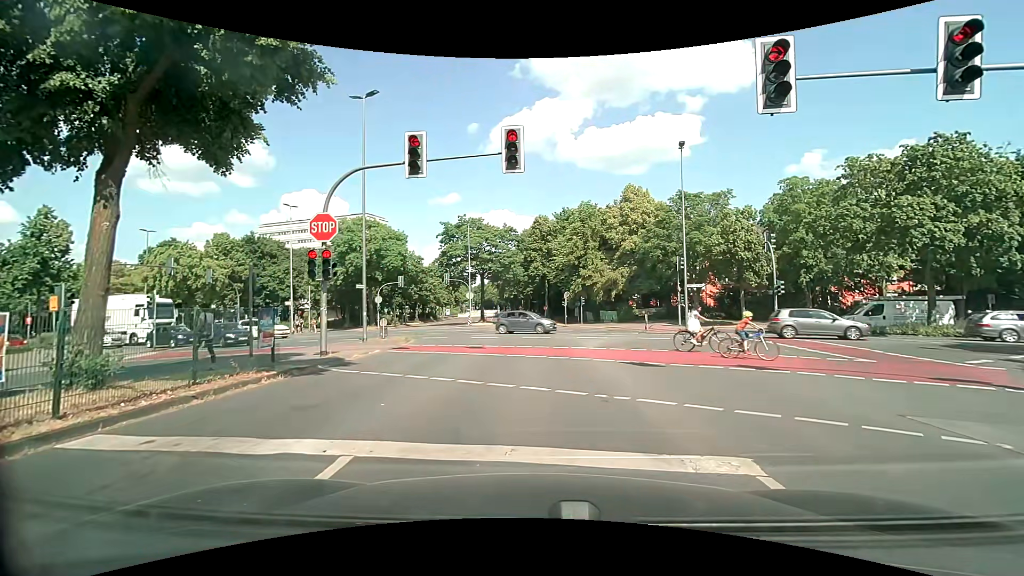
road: secondary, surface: asphalt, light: Day
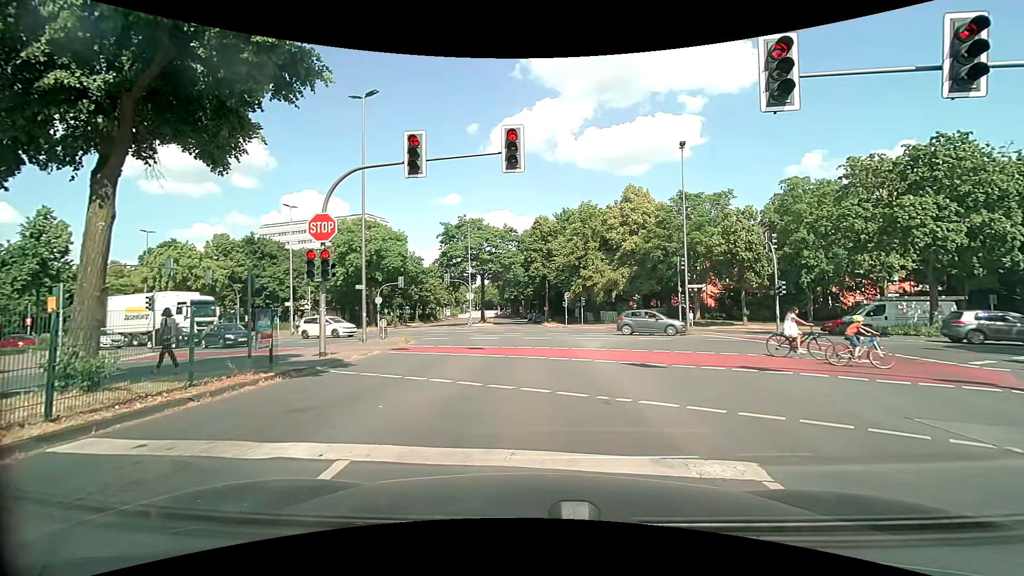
(0.0, +0.1) m; 0°
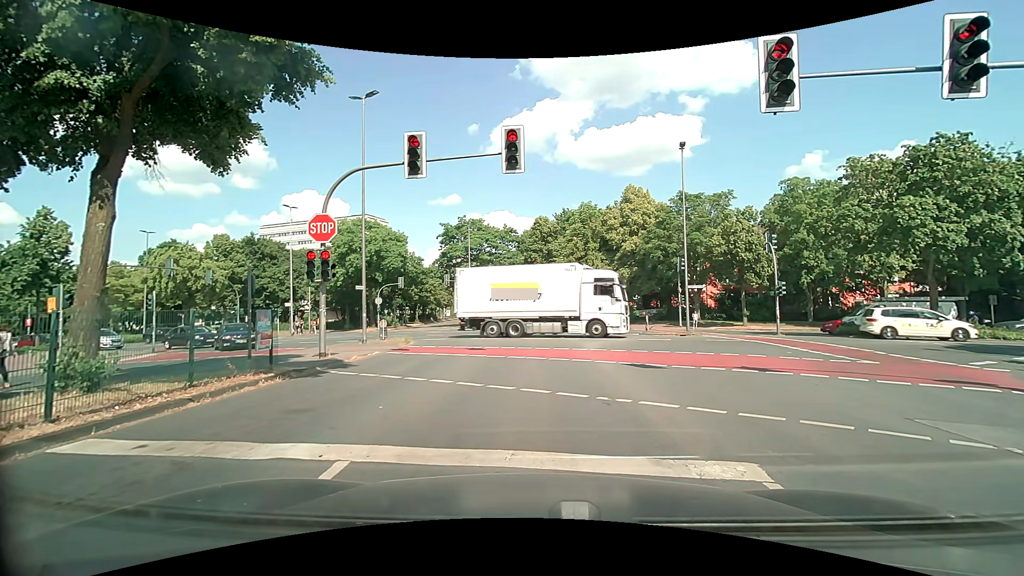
(0.0, +0.1) m; 0°
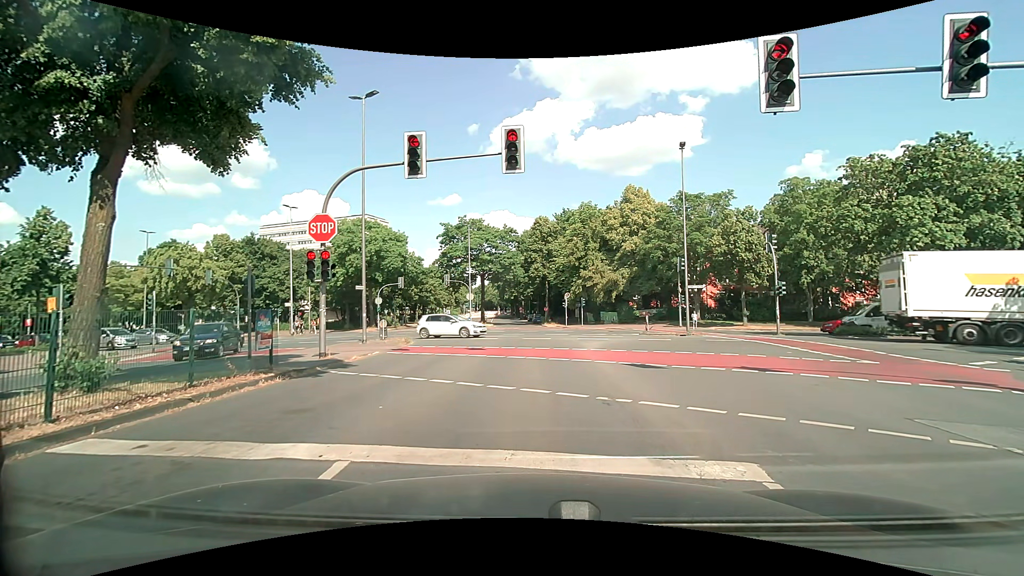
(0.0, 0.0) m; 0°
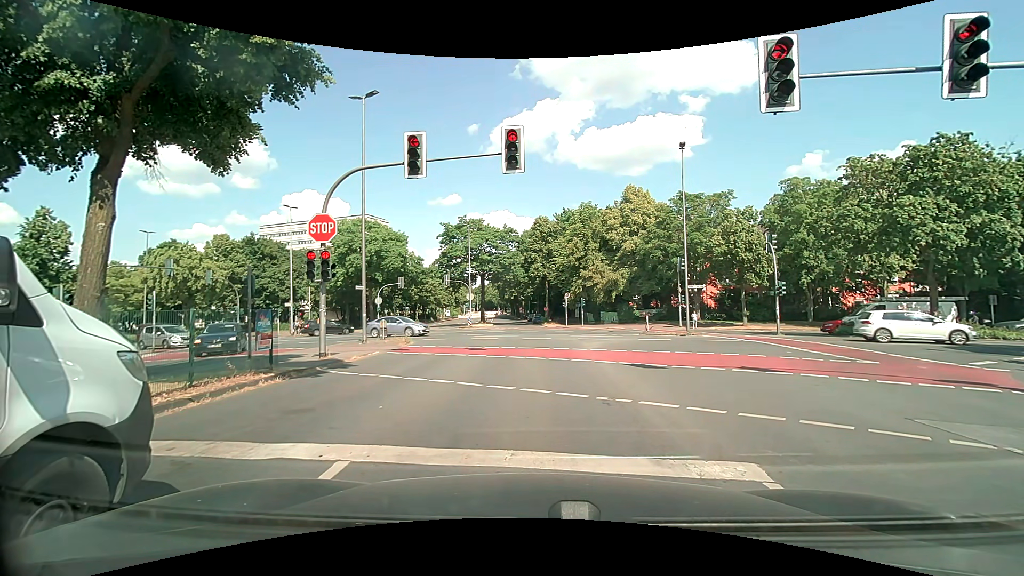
(0.0, 0.0) m; 0°
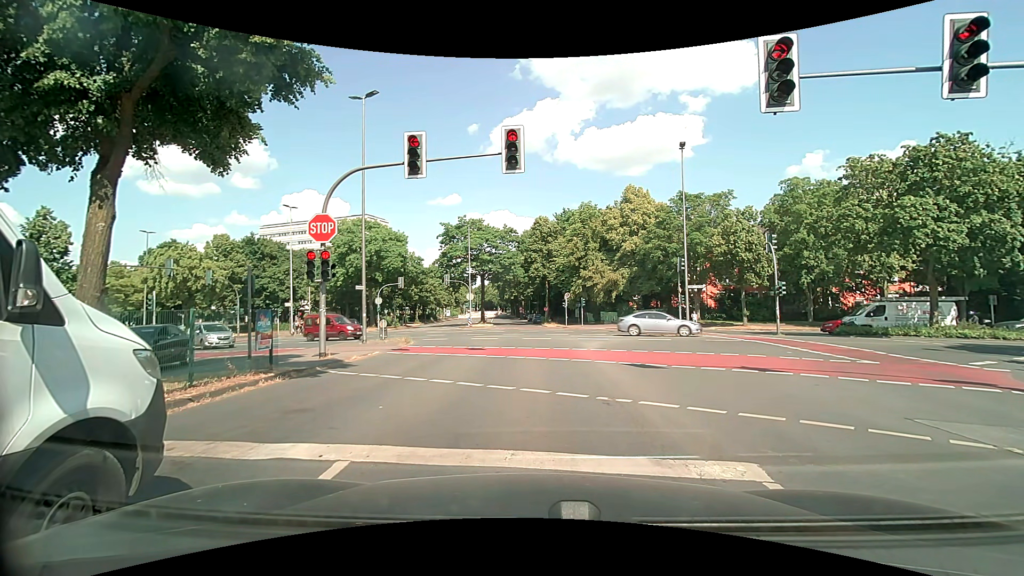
(0.0, 0.0) m; 0°
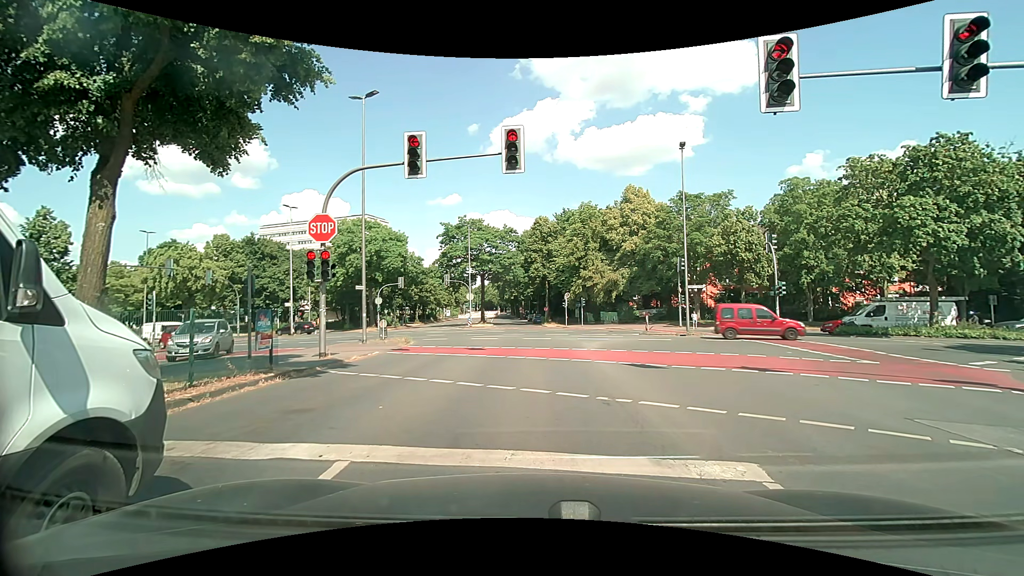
(0.0, 0.0) m; 0°
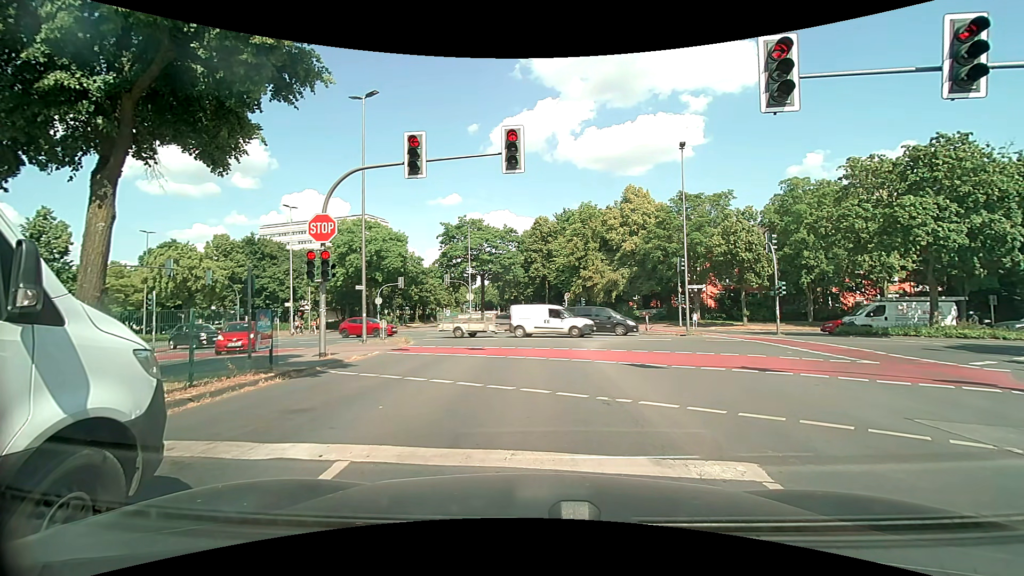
(0.0, 0.0) m; 0°
(0, +10) (-1, +20) (-1, +30) (-2, +40) (-2, +50) (-3, +60) (-4, +70) (-4, +80) (-5, +90) (-6, +100) m
